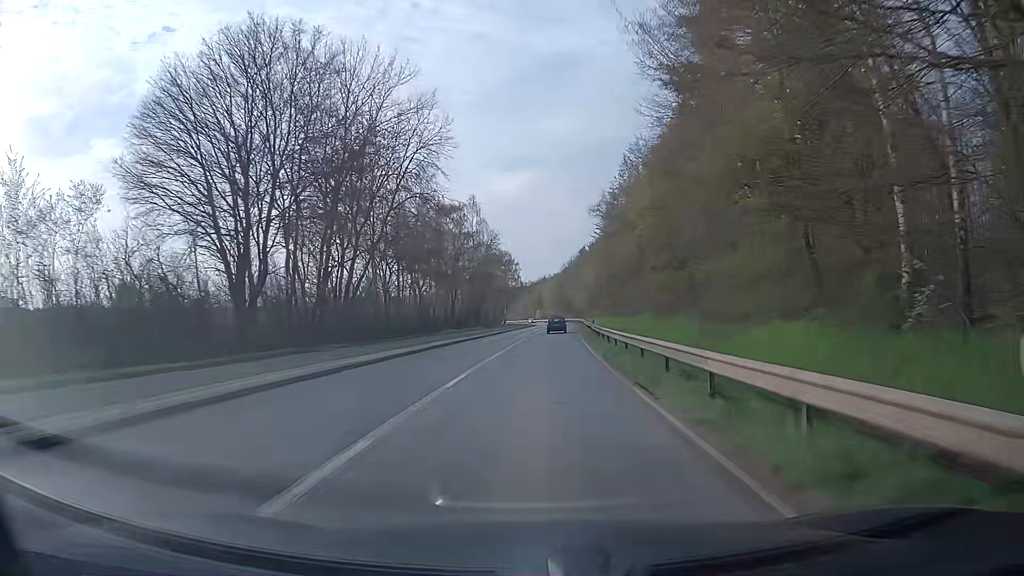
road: secondary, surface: asphalt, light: Day
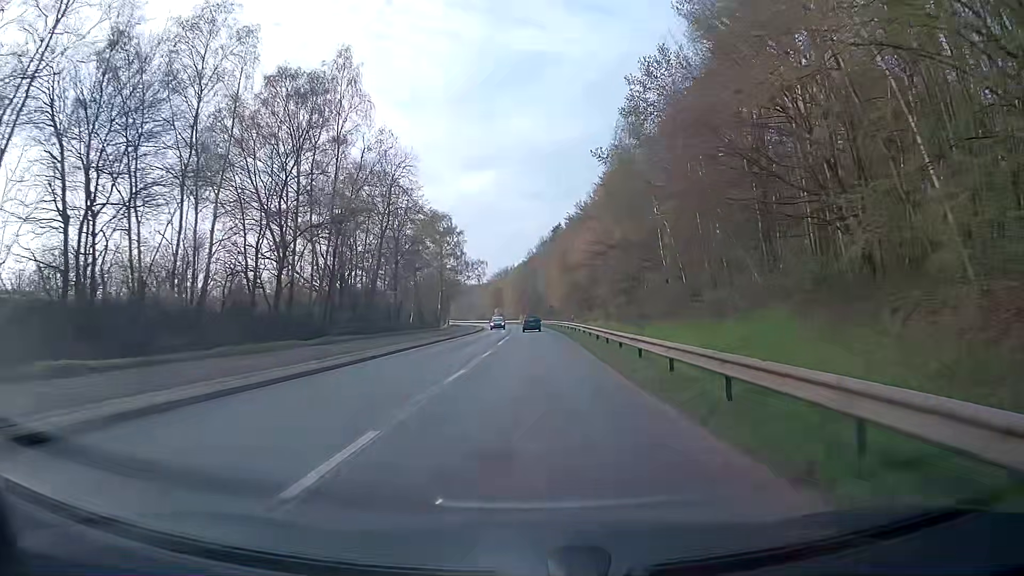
(+2.1, +53.6) m; +3°
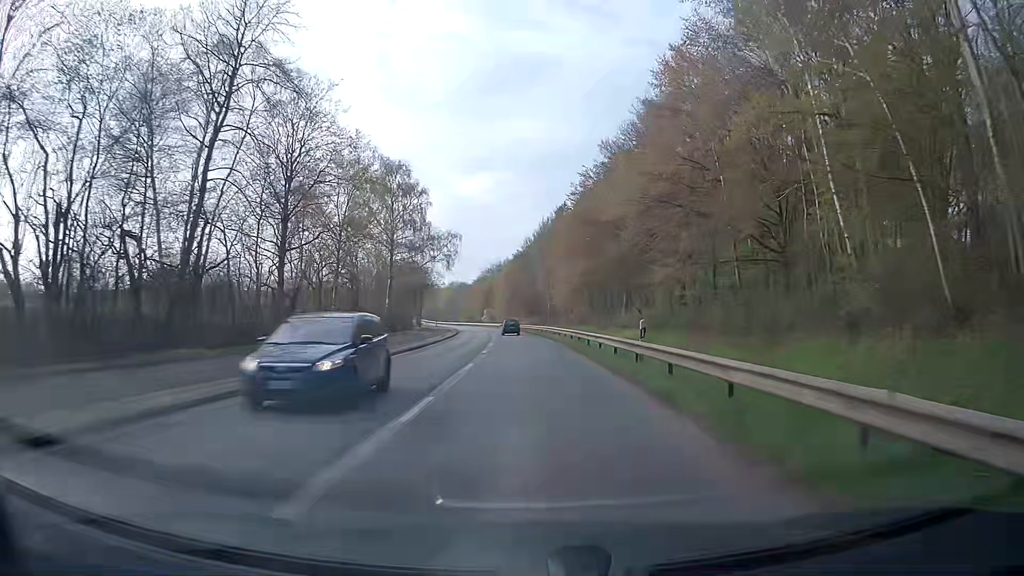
(+0.4, +32.2) m; +1°
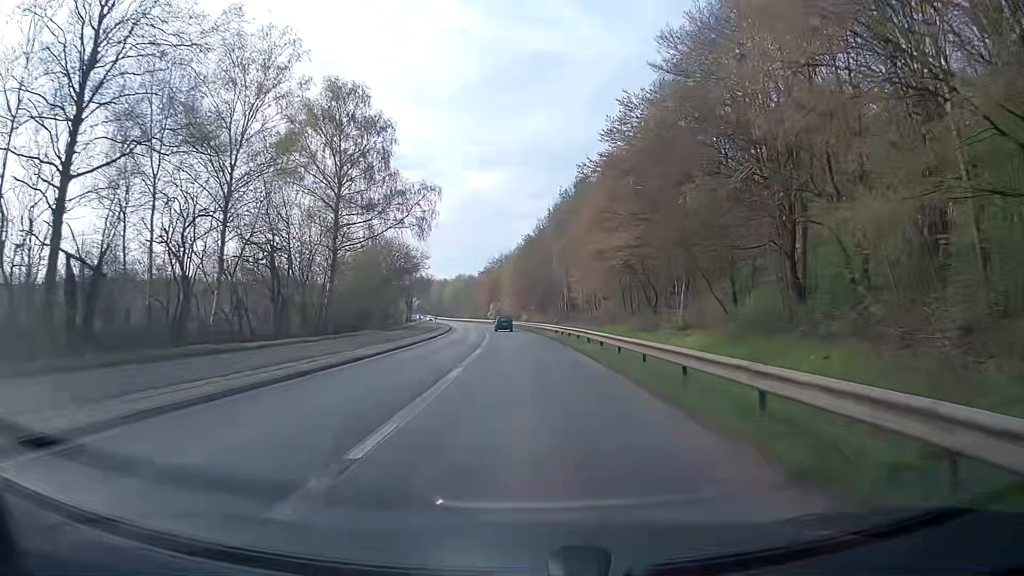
(-0.2, +21.5) m; -2°
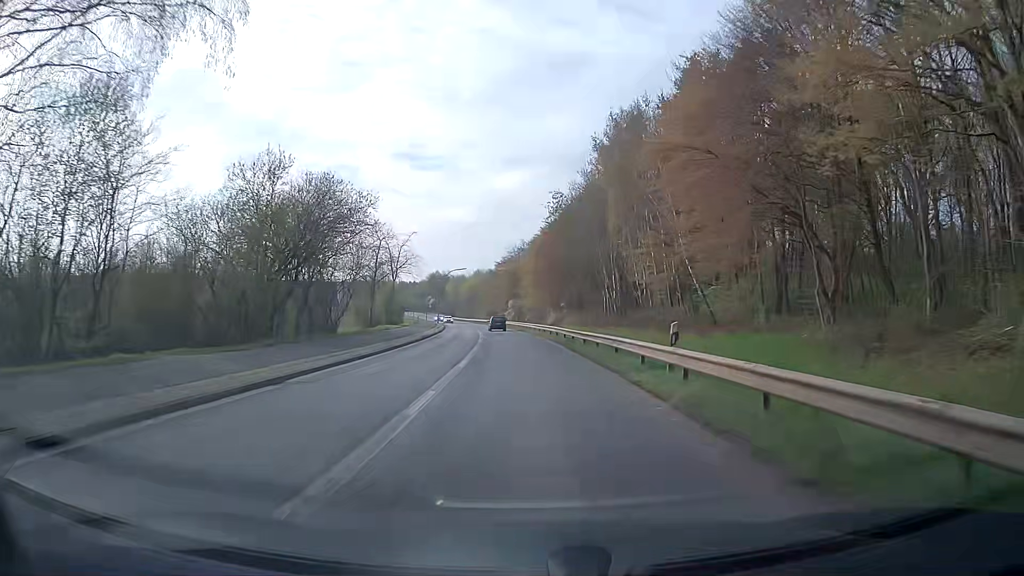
(-0.5, +32.3) m; -2°
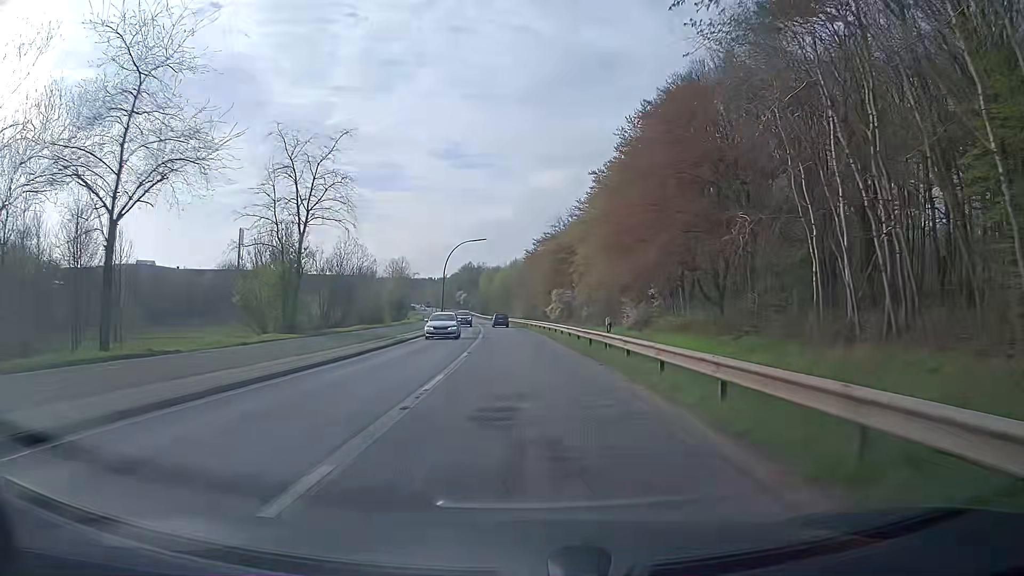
(-1.1, +42.6) m; -4°
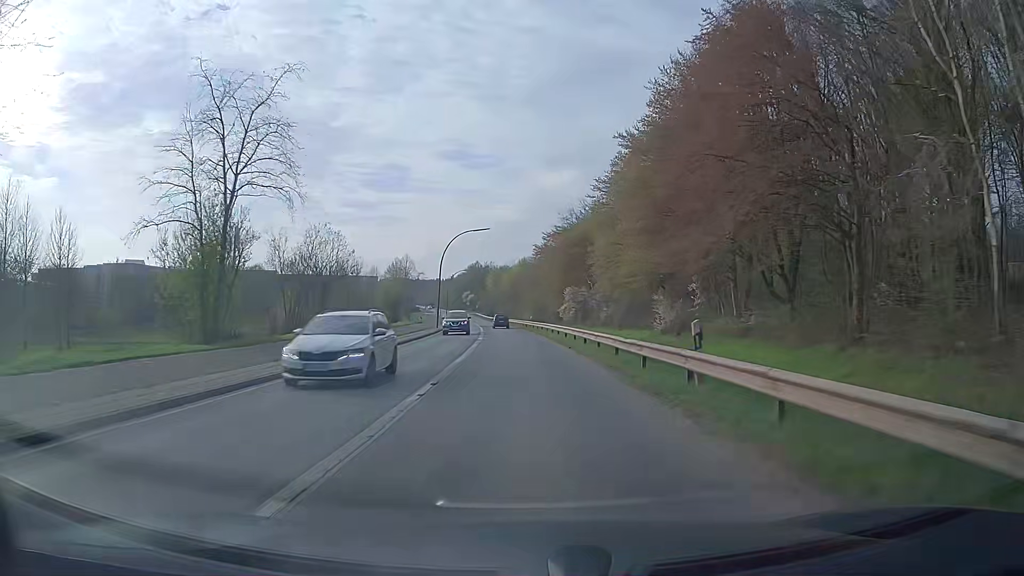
(0.0, +10.2) m; 0°
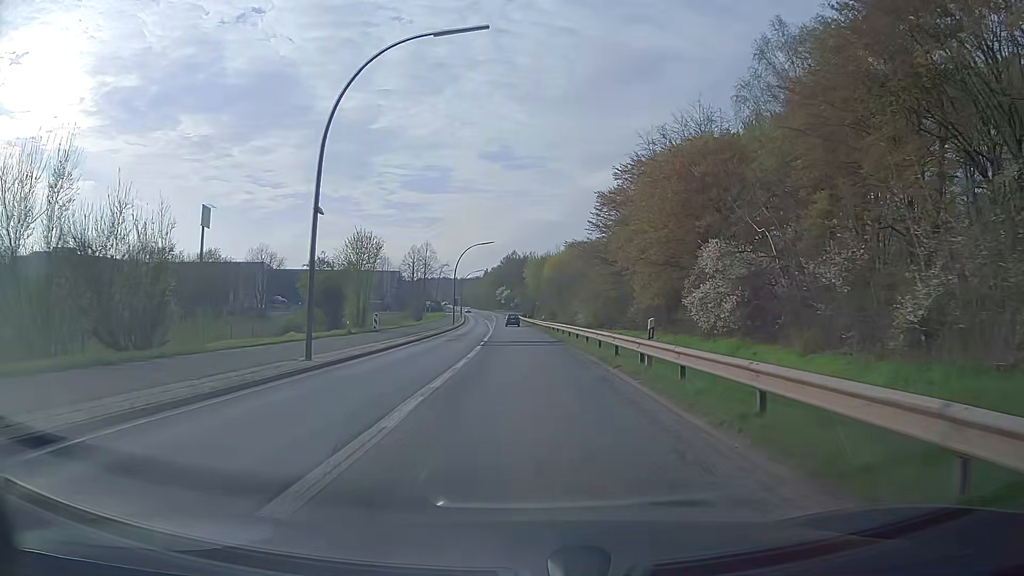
(-1.4, +46.9) m; -3°
(0, +10) (0, +20) (0, +30) (-1, +40) (-1, +50) (-2, +60) (-2, +70) (-3, +80) (-3, +90) (-4, +100) m
